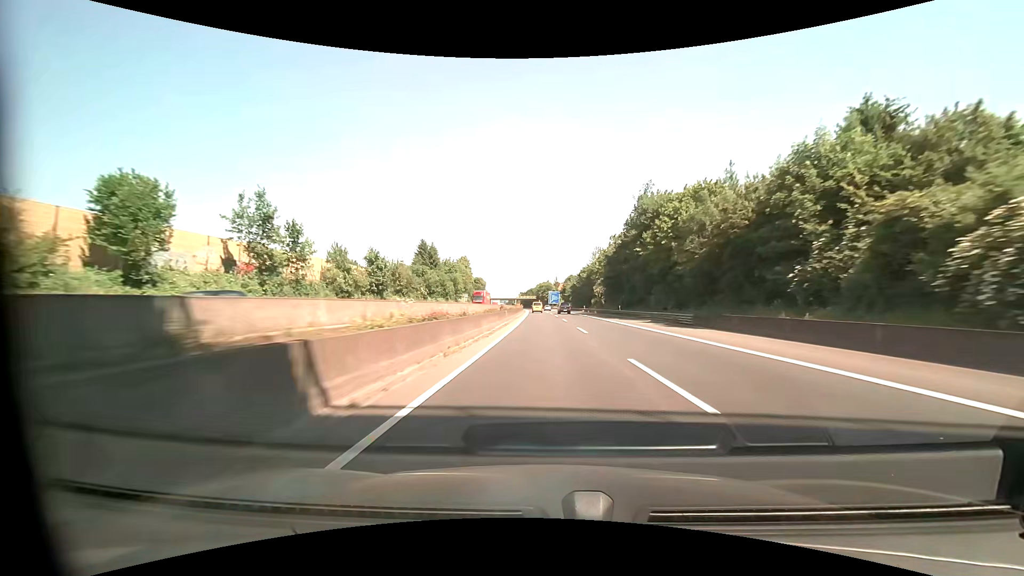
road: motorway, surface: asphalt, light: Day
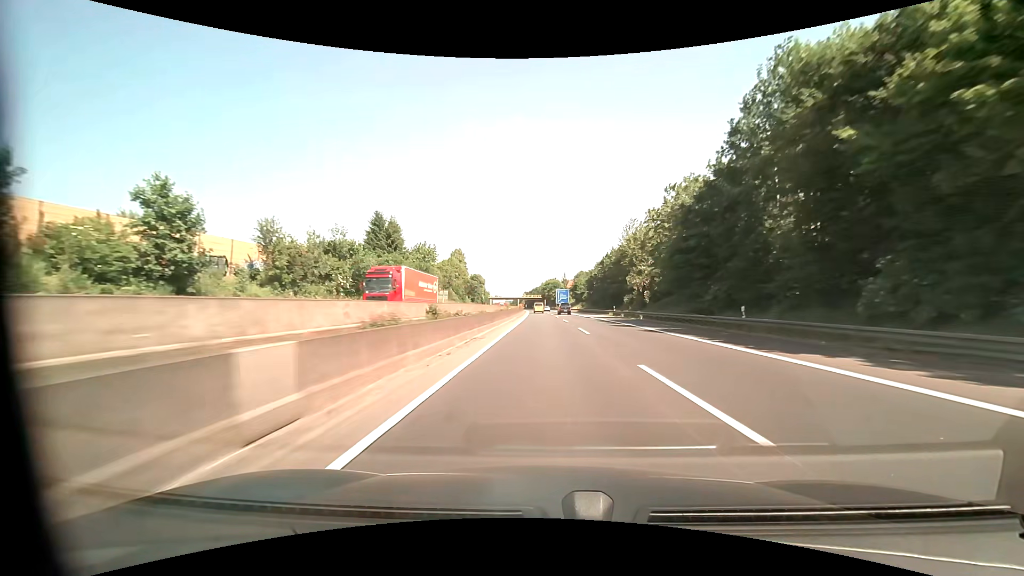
(-0.2, +37.3) m; -1°
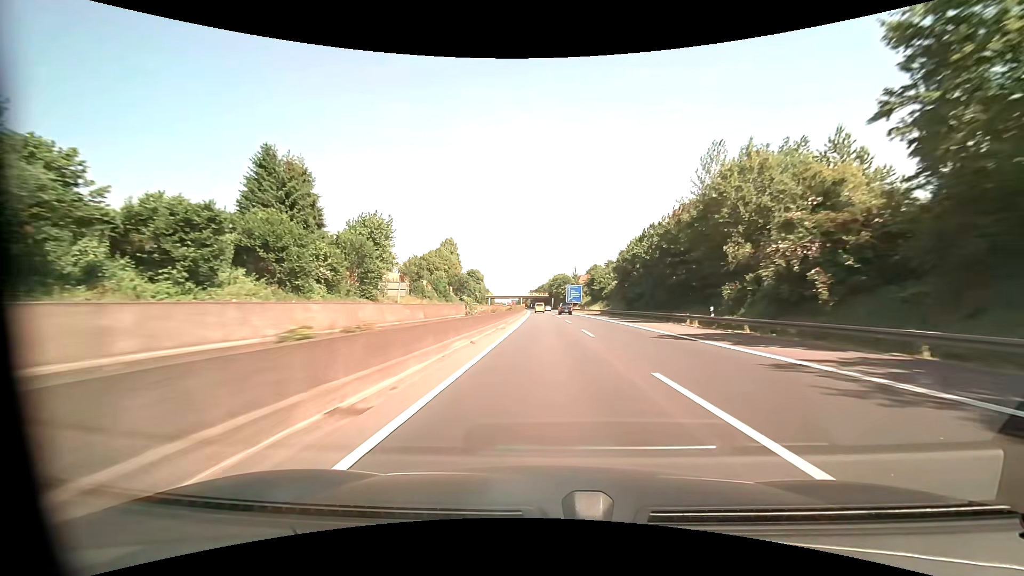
(-0.2, +37.0) m; -1°
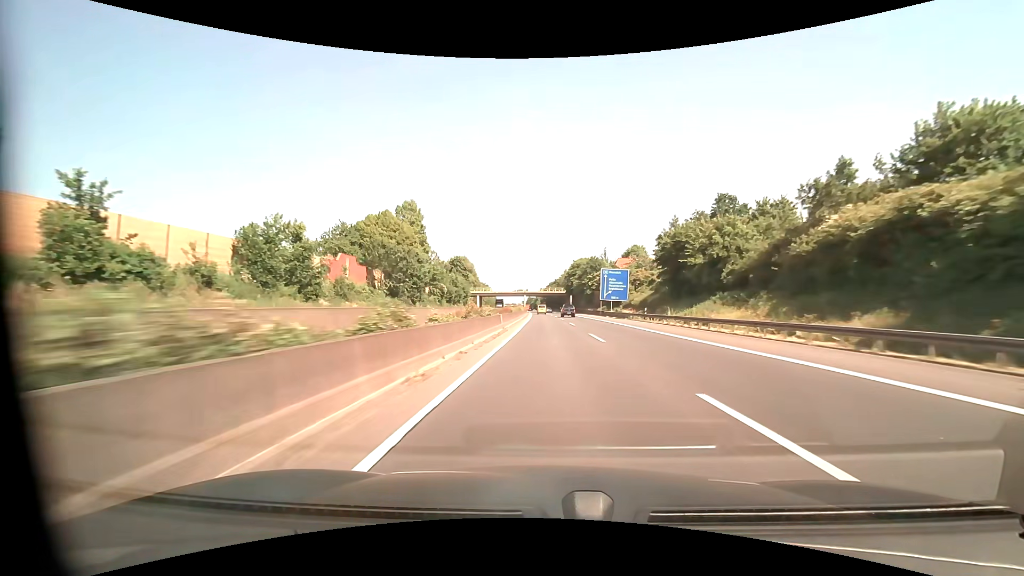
(-1.0, +74.2) m; -1°
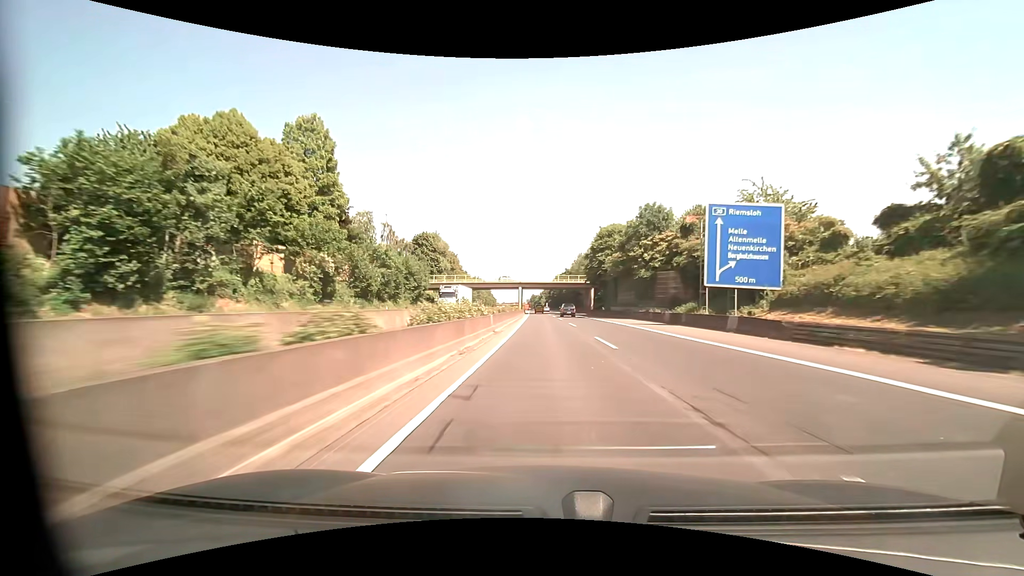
(-0.3, +57.7) m; -1°
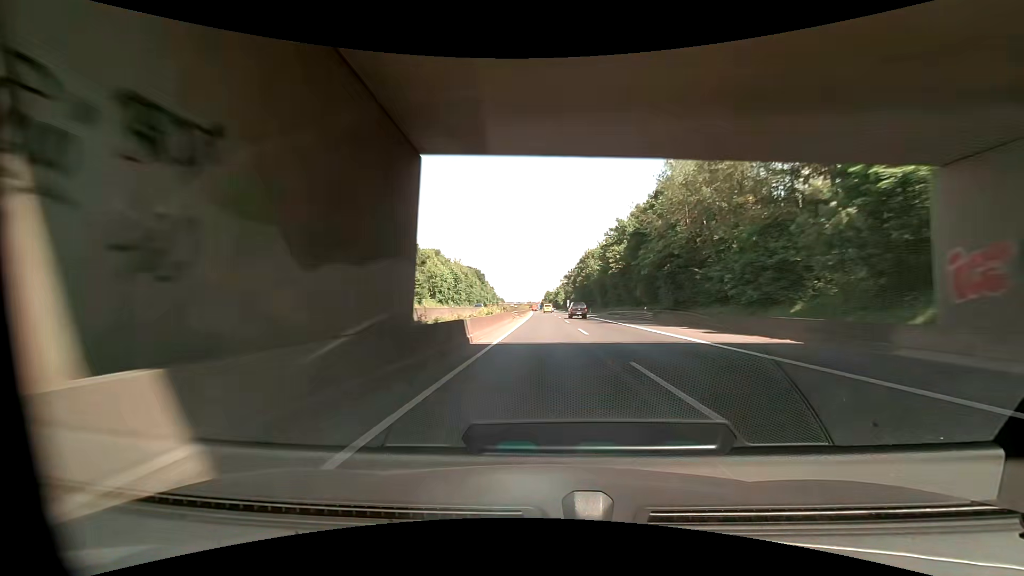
(-1.3, +100.3) m; -2°
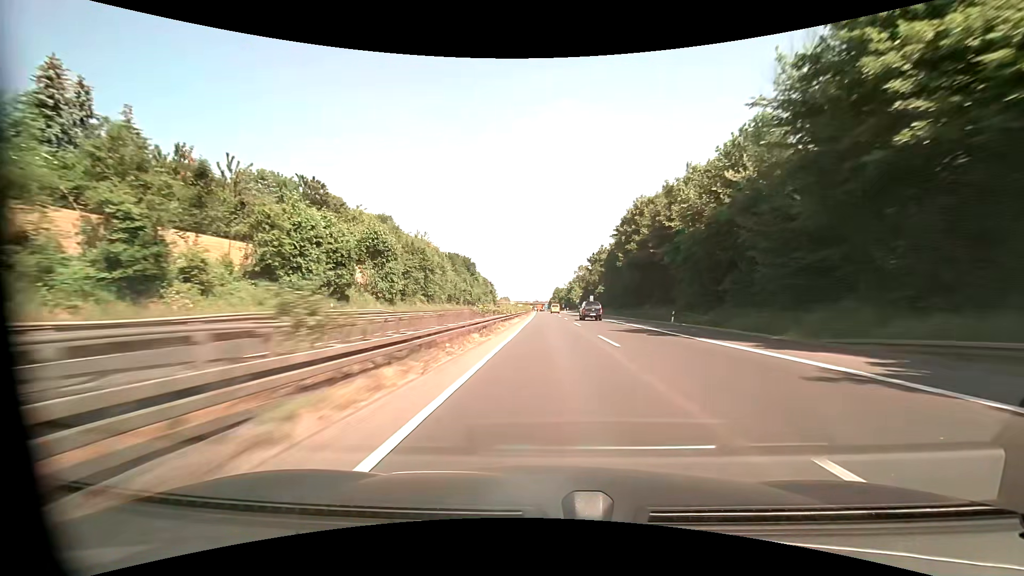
(-0.4, +61.3) m; -1°
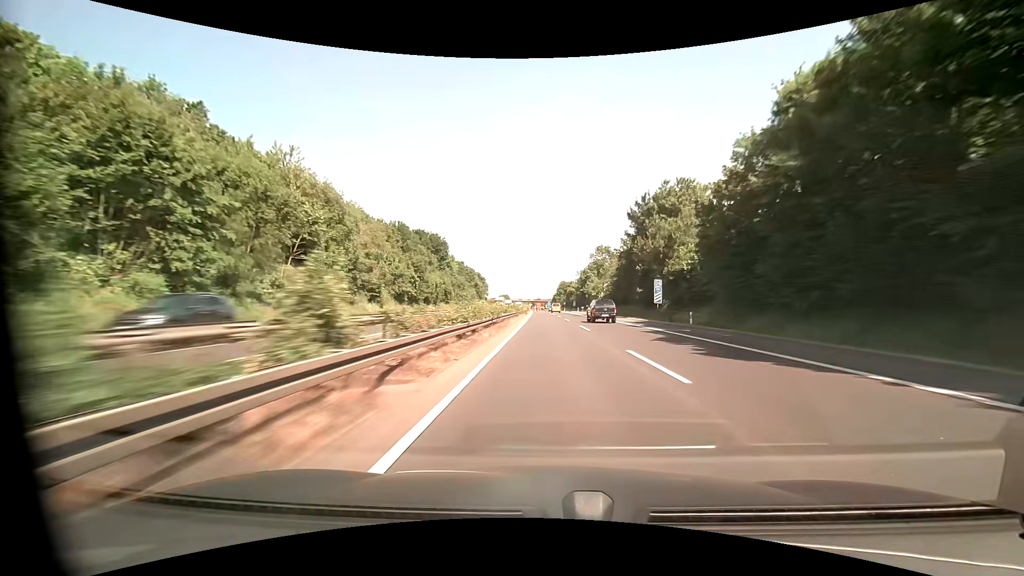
(-0.3, +61.7) m; 0°
(0, +10) (0, +20) (0, +30) (0, +40) (0, +50) (0, +60) (-1, +70) (-1, +80) (-1, +90) (-1, +100) m
